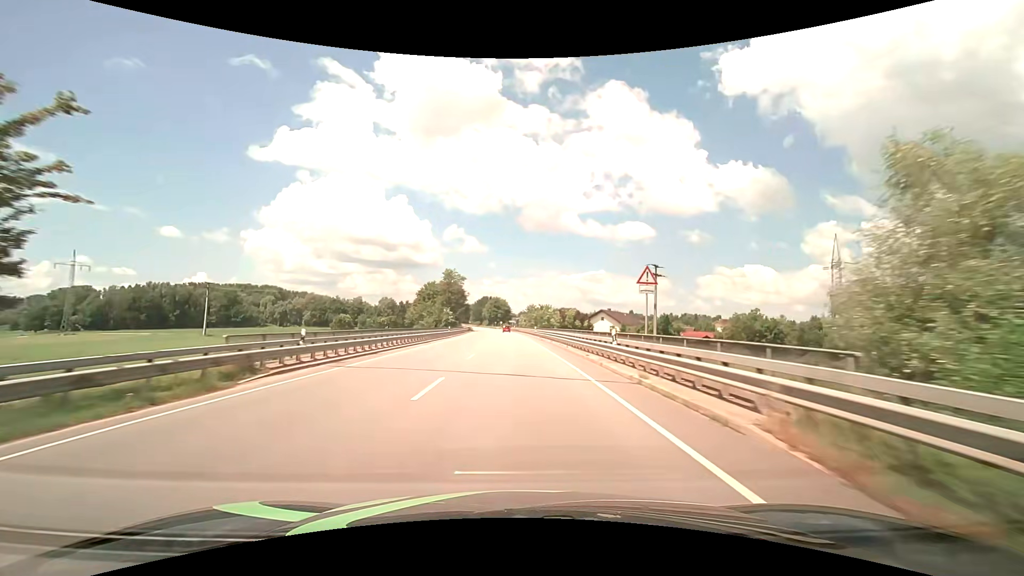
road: primary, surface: asphalt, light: Day
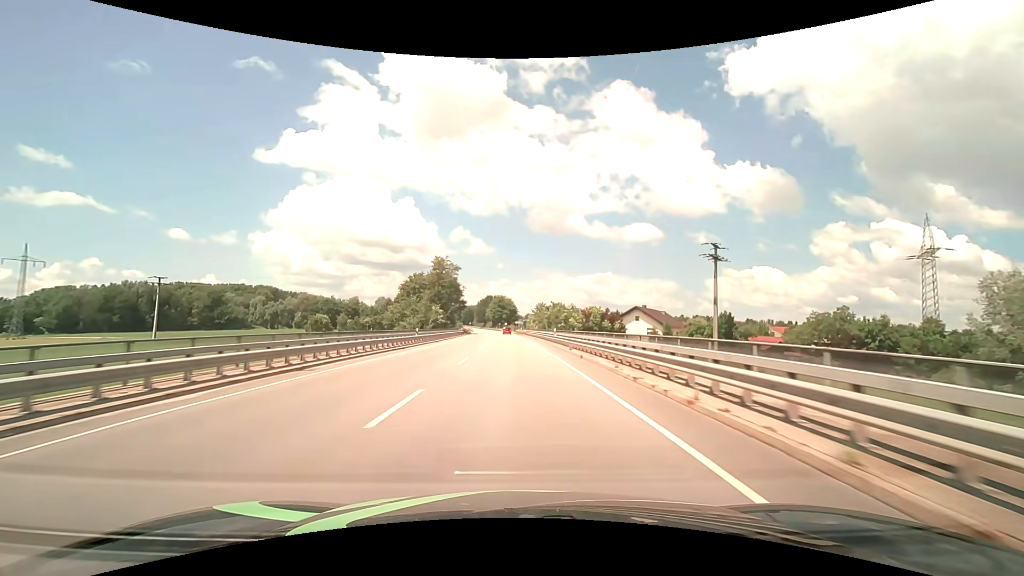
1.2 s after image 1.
(-0.4, +25.1) m; -1°
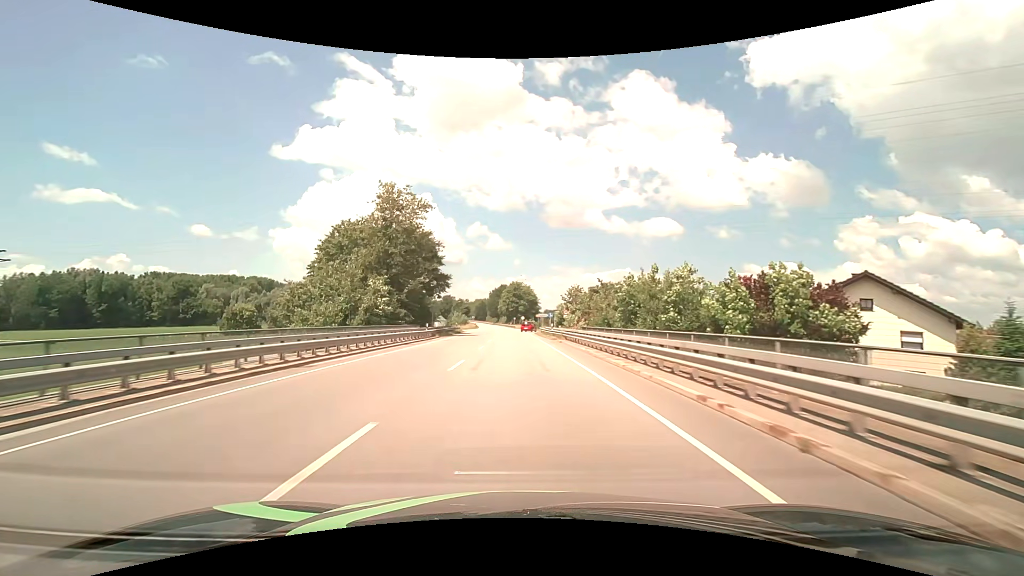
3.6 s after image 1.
(-0.8, +48.9) m; -2°
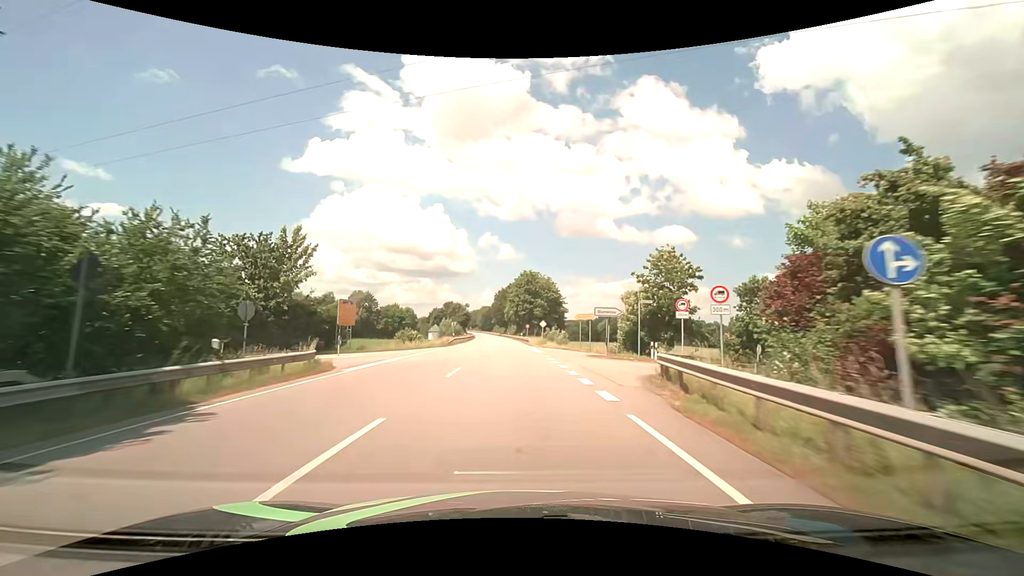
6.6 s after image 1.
(-0.4, +55.2) m; -1°
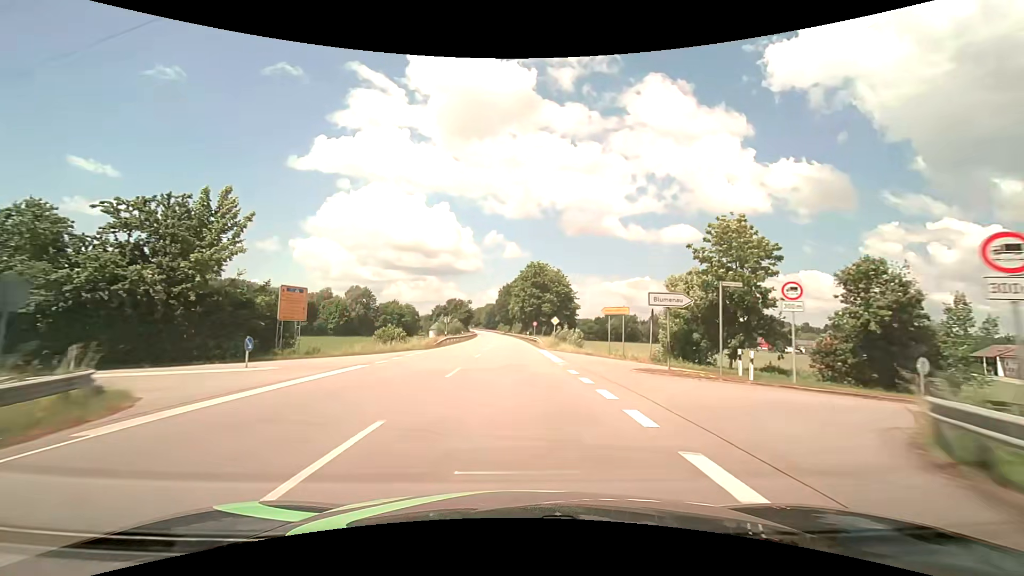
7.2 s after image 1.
(-0.1, +11.6) m; -1°
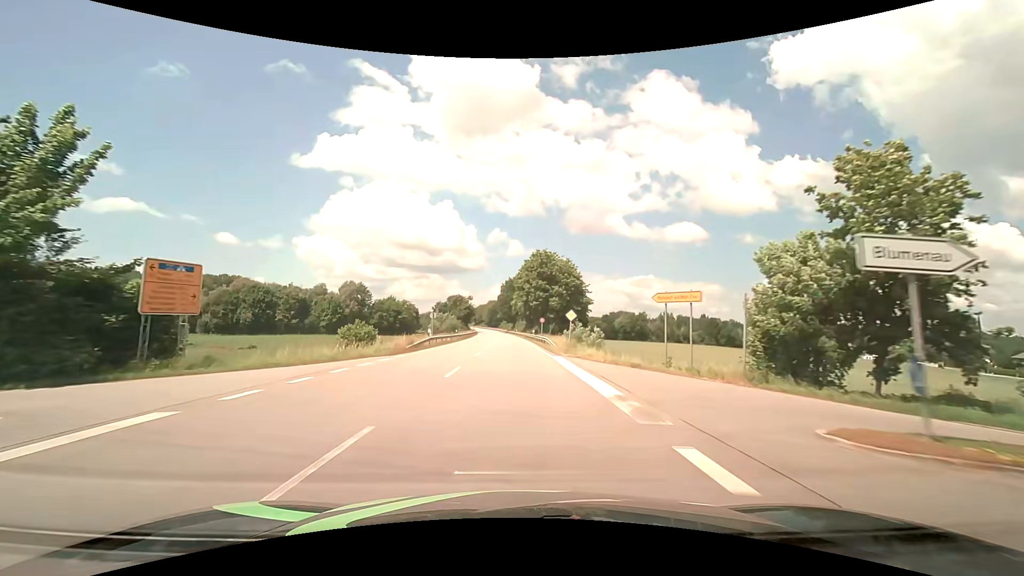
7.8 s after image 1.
(0.0, +11.8) m; 0°
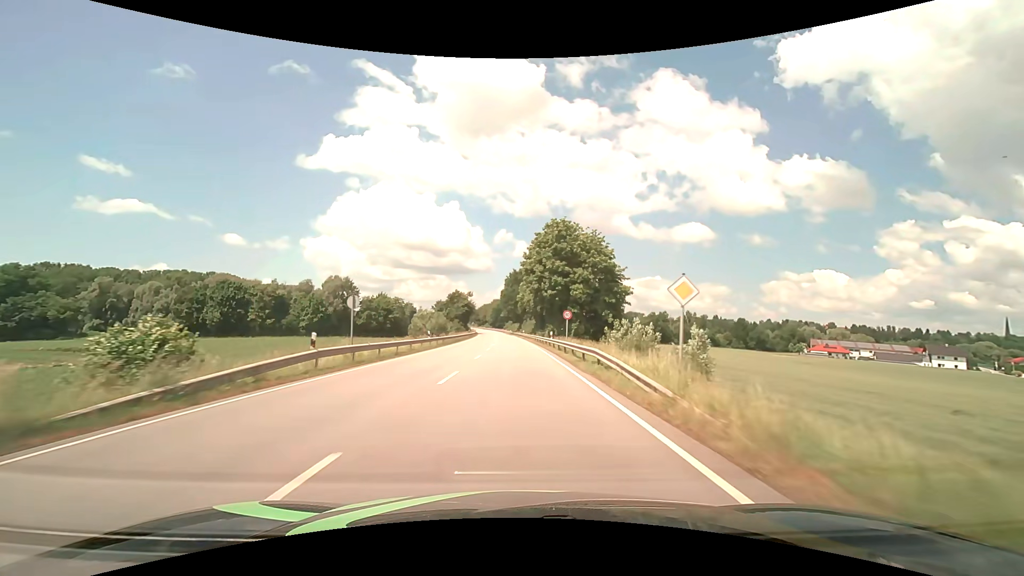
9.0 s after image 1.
(-0.2, +24.2) m; -1°
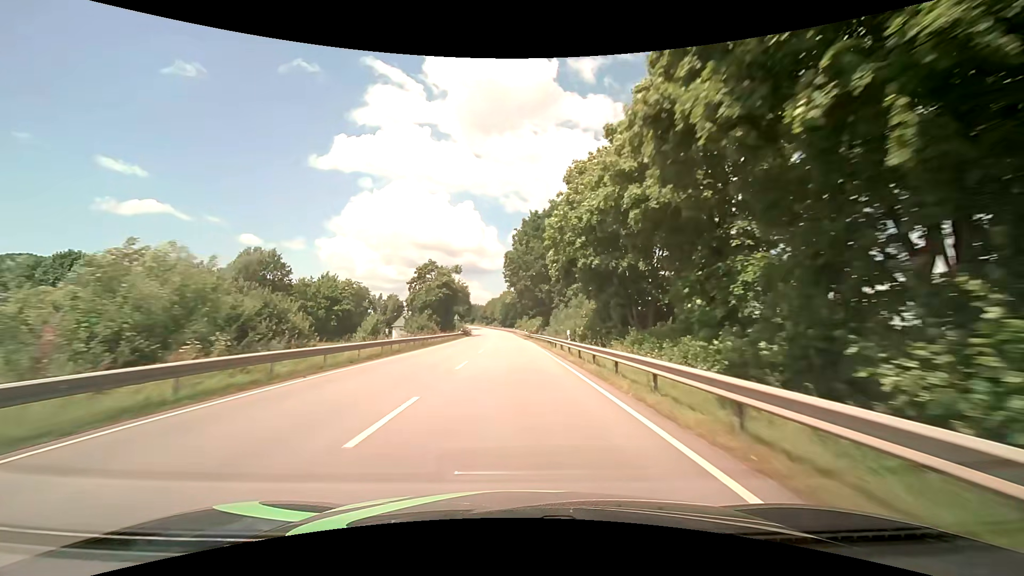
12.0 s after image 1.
(-0.6, +63.8) m; -1°
(0, +10) (0, +20) (0, +30) (0, +40) (-1, +50) (-1, +60) (-1, +70) (-2, +80) (-2, +90) (-3, +100) m
